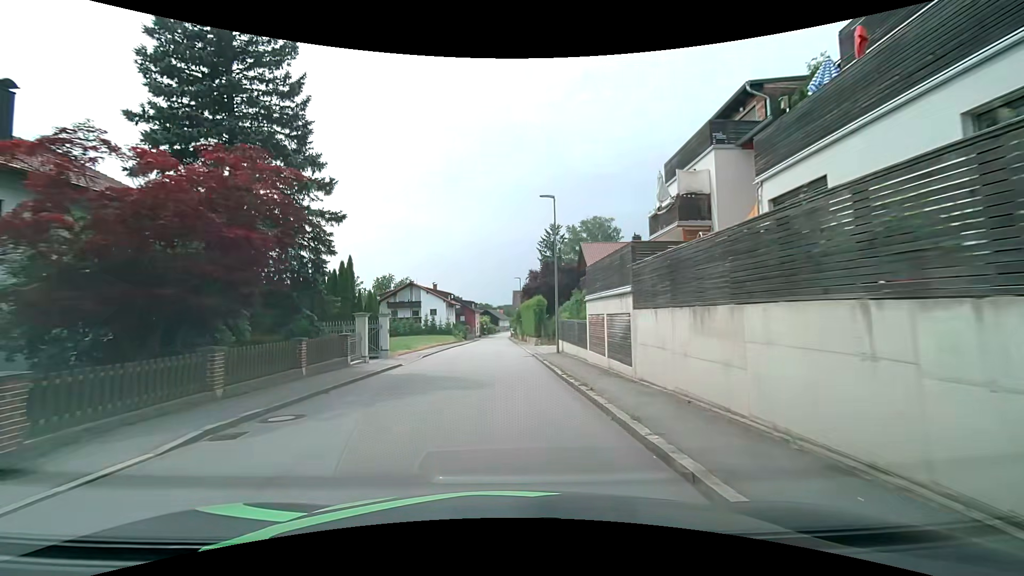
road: secondary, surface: asphalt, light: Day
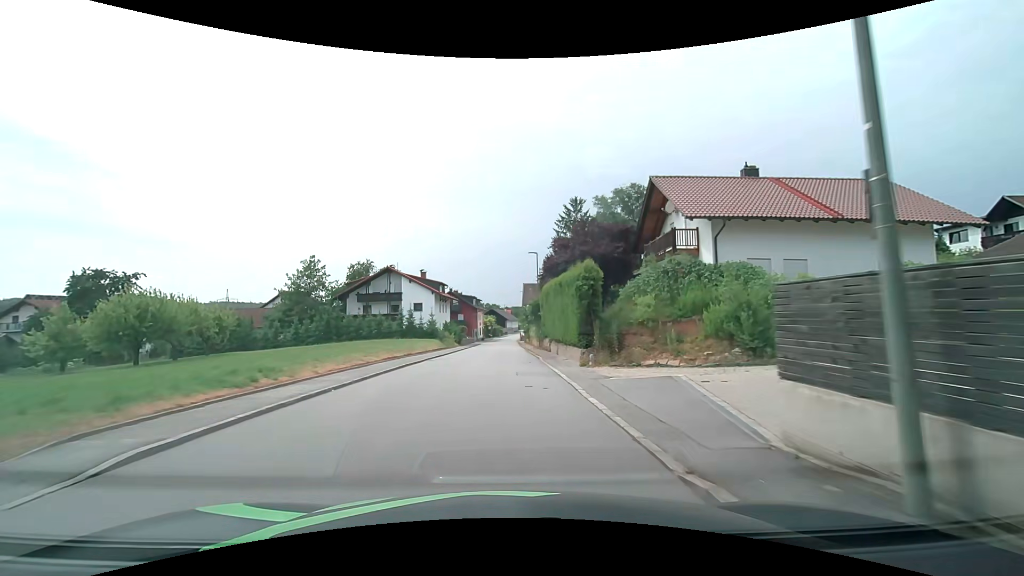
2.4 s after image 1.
(-0.1, +22.7) m; 0°
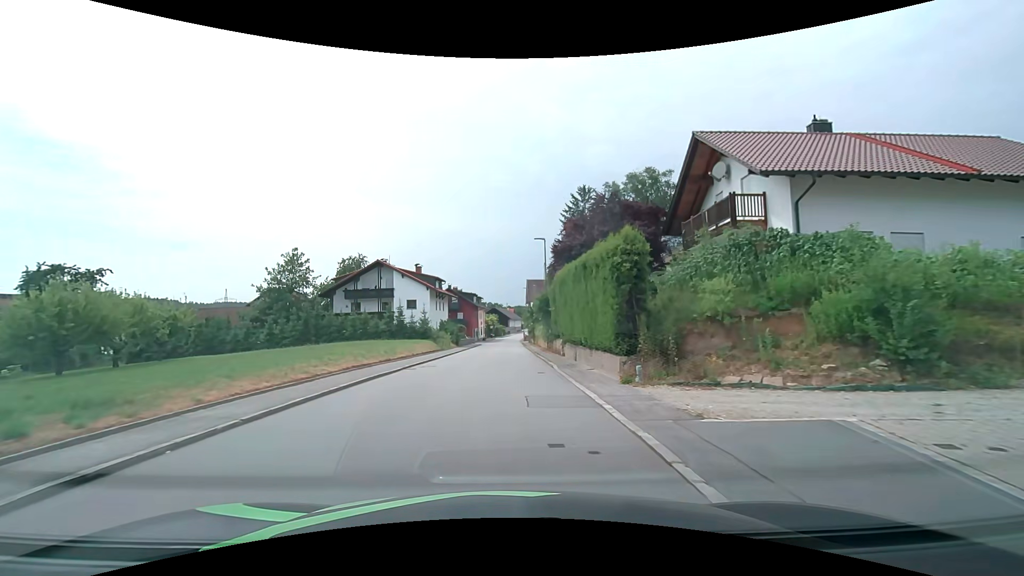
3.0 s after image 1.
(-0.1, +6.3) m; -2°
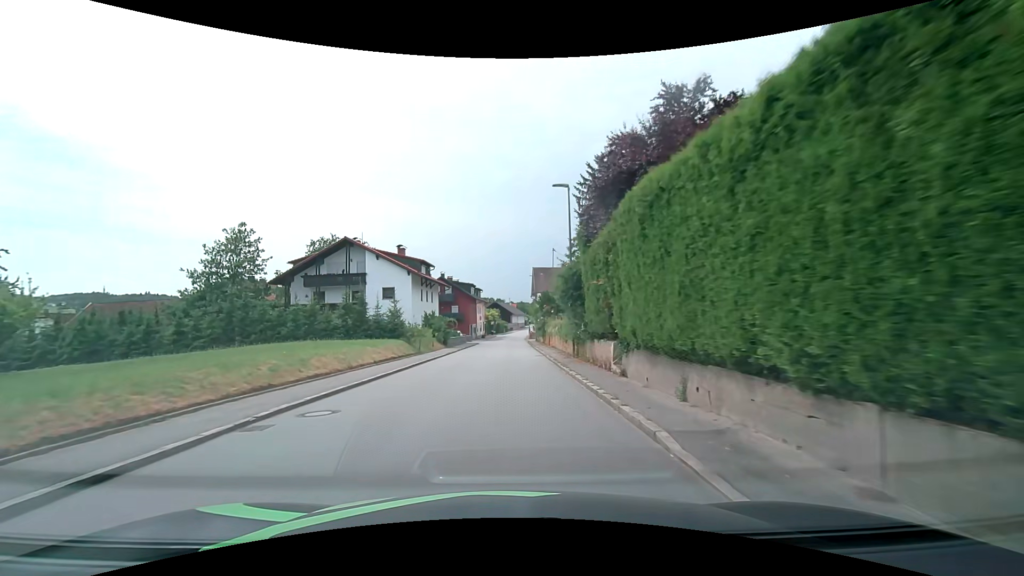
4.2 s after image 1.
(+0.1, +13.0) m; 0°
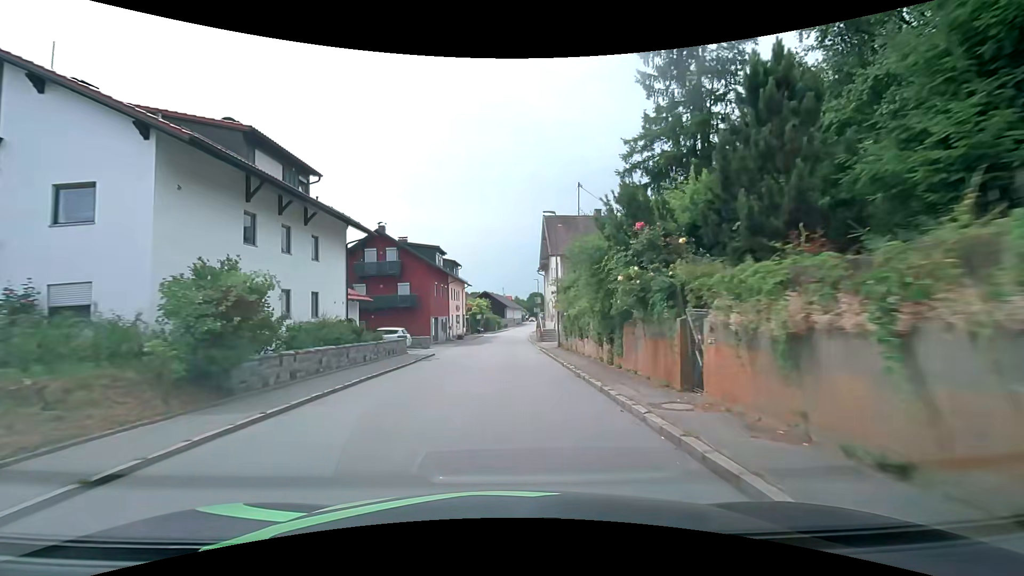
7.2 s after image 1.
(+0.2, +34.0) m; +1°
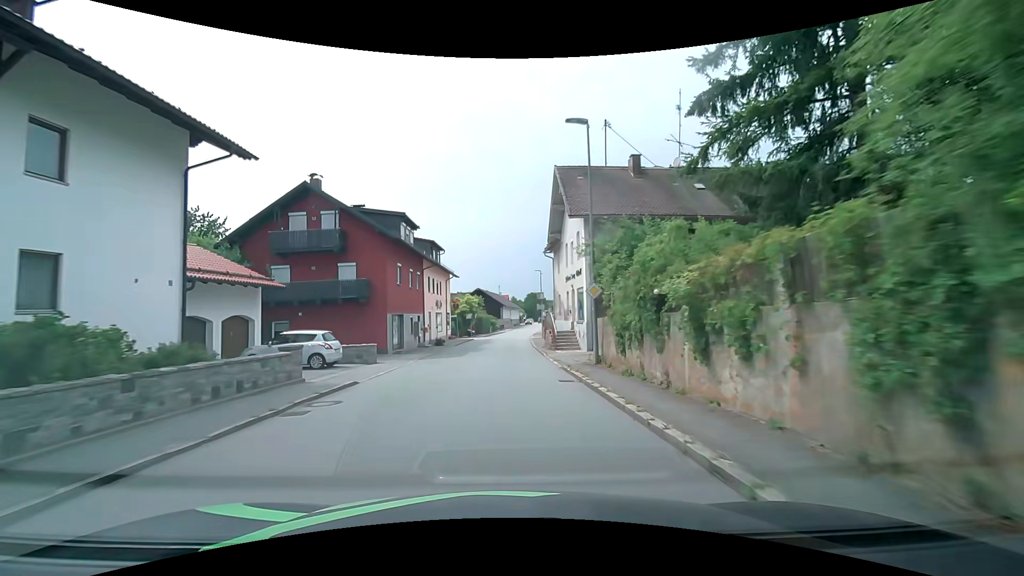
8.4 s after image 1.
(+0.1, +14.0) m; +1°
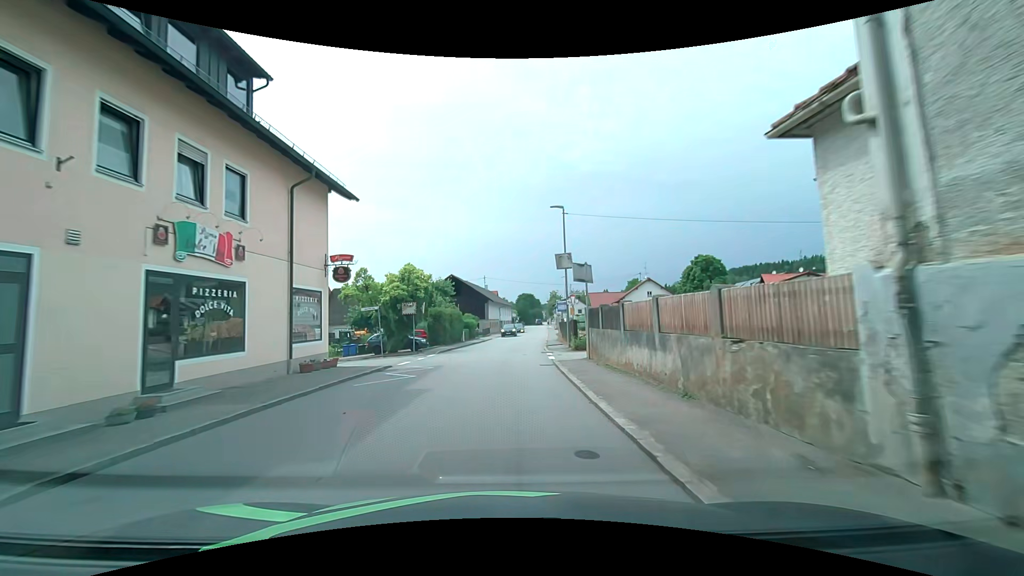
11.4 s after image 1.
(0.0, +34.8) m; +1°
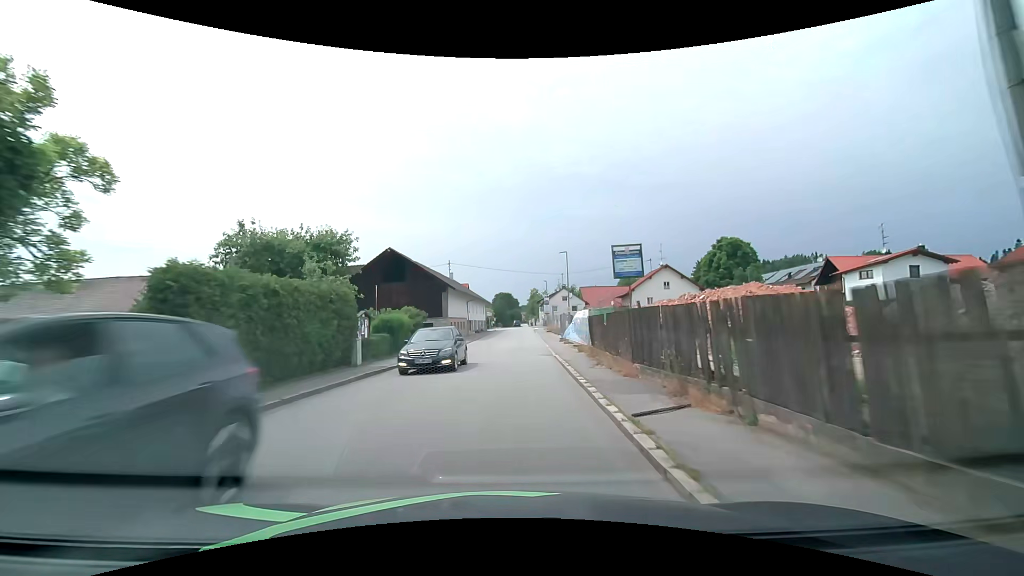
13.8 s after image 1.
(+0.5, +26.3) m; +3°
